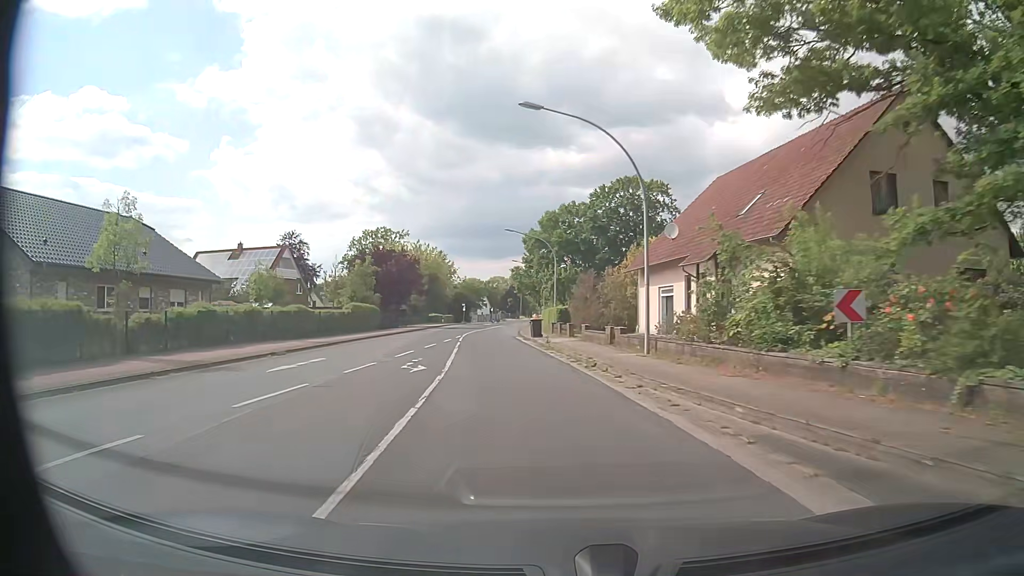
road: secondary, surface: asphalt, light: Day
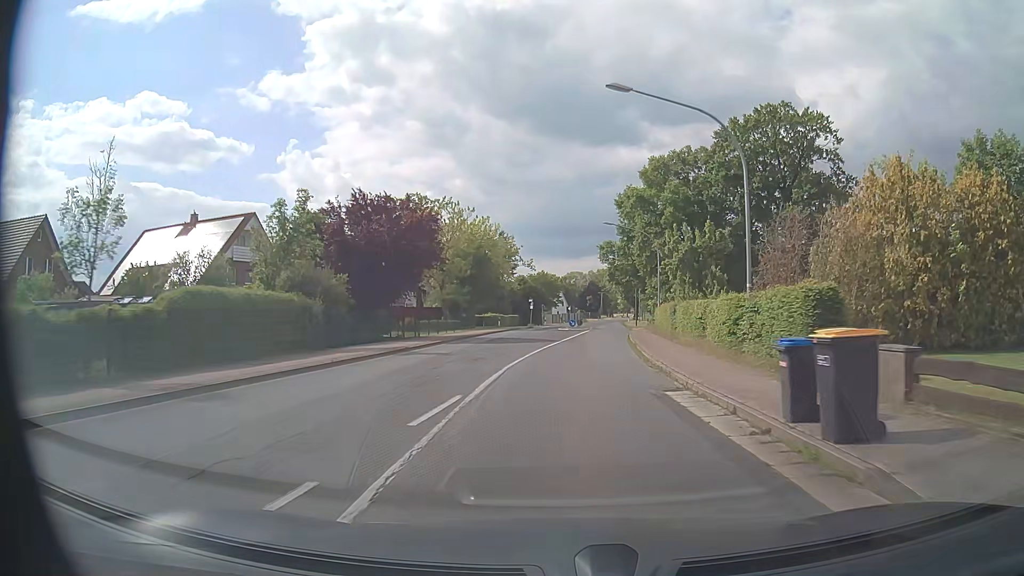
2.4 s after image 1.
(-3.2, +31.6) m; -7°
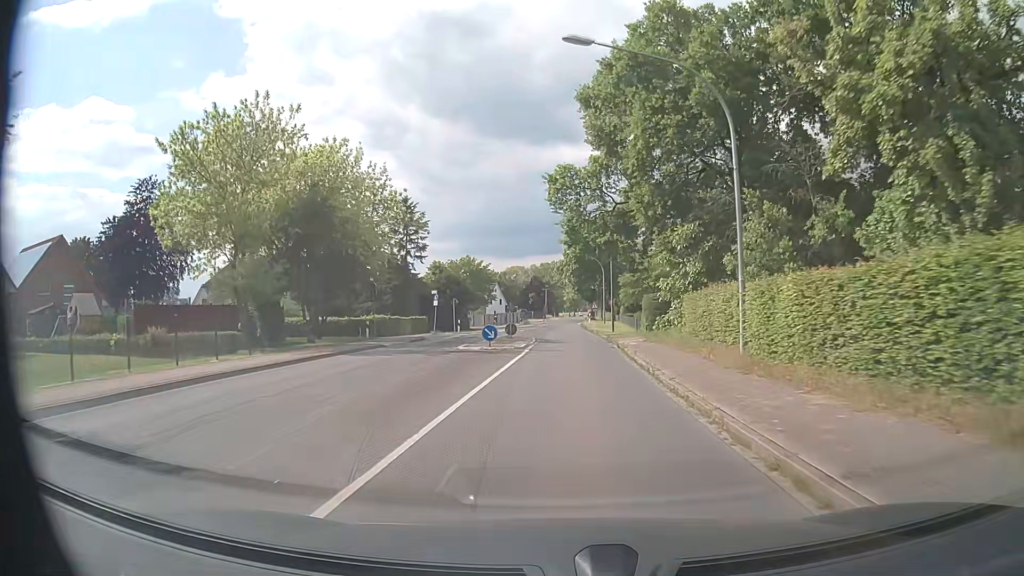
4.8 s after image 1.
(+1.6, +31.8) m; +5°
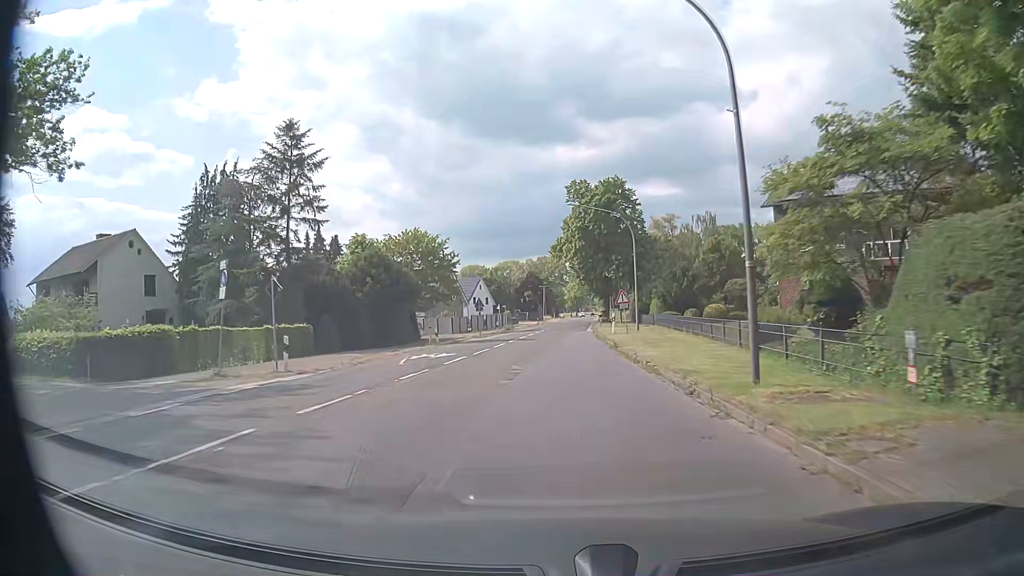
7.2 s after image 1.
(+0.4, +31.8) m; 0°
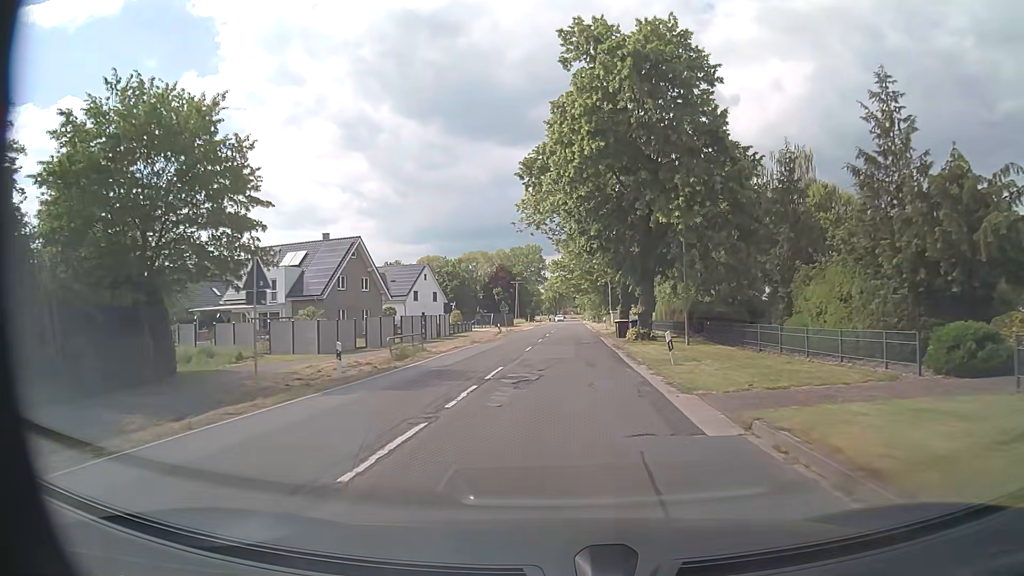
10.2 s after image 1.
(-0.1, +39.6) m; +2°
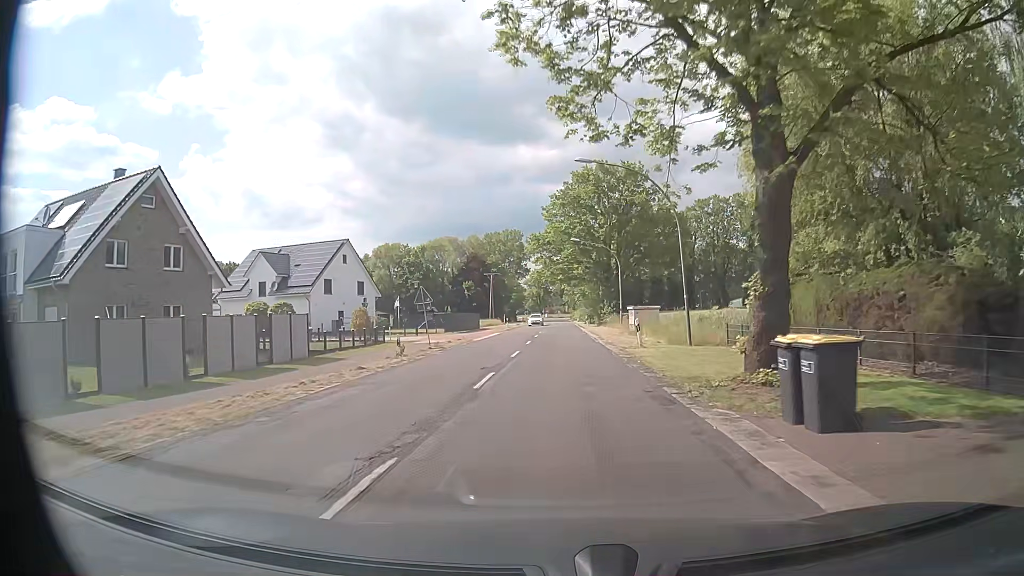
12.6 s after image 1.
(+0.6, +31.6) m; +2°
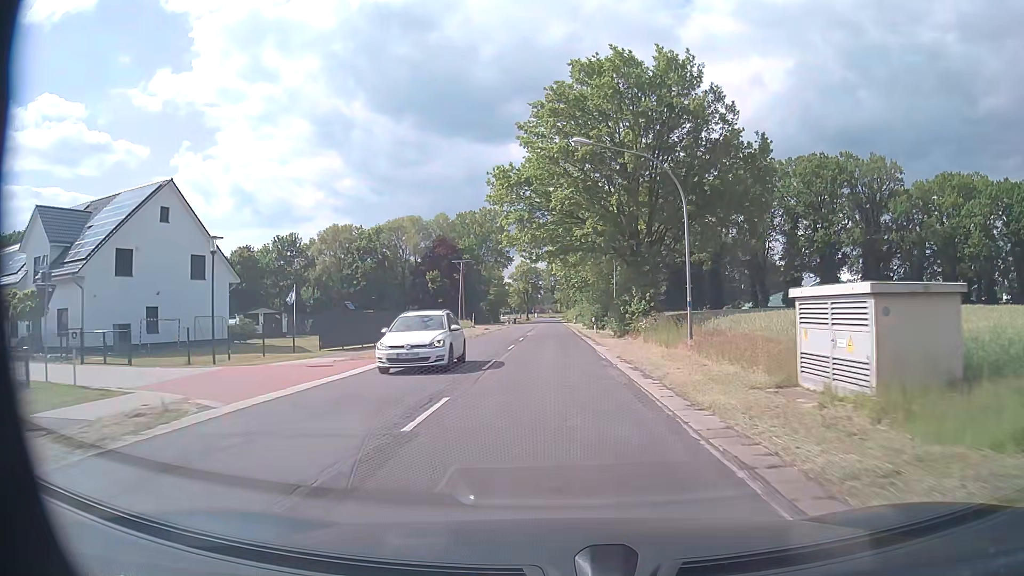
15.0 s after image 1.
(+0.2, +31.6) m; +1°
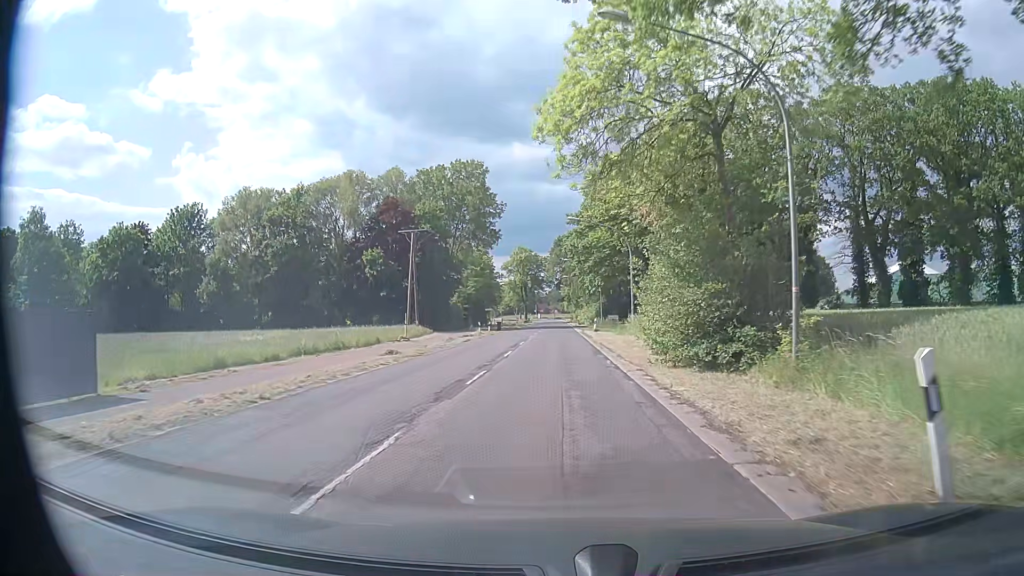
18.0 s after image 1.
(-0.3, +39.6) m; -1°
(0, +10) (0, +20) (0, +30) (0, +40) (0, +50) (0, +60) (0, +70) (0, +80) (0, +90) (0, +100) m
